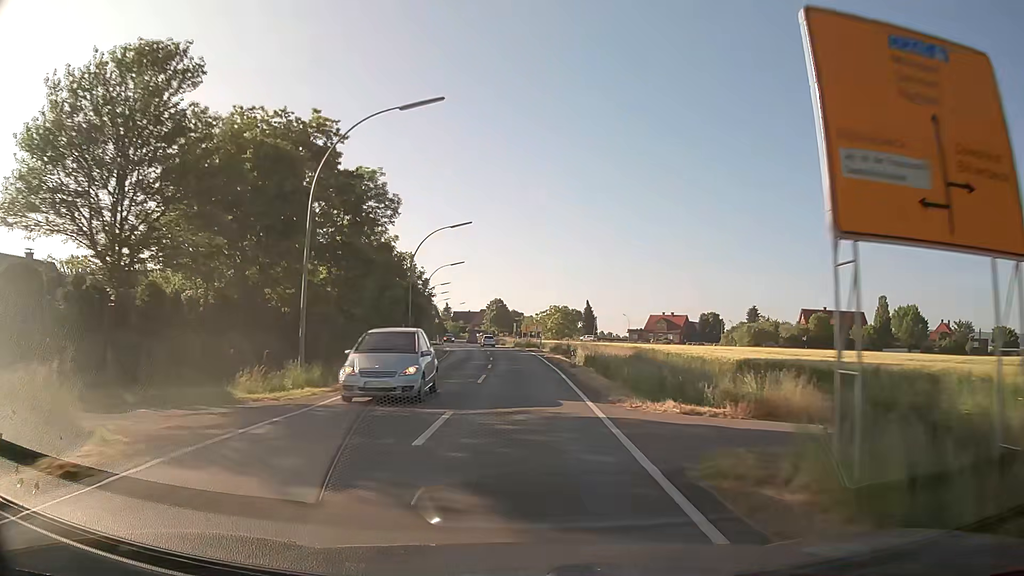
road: secondary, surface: asphalt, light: Day
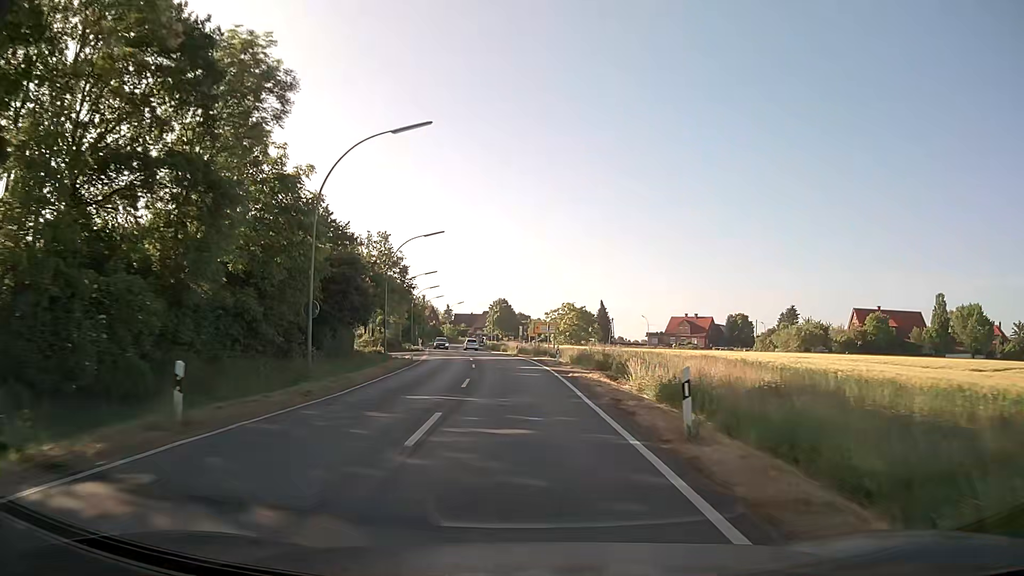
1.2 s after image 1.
(-0.1, +21.8) m; 0°
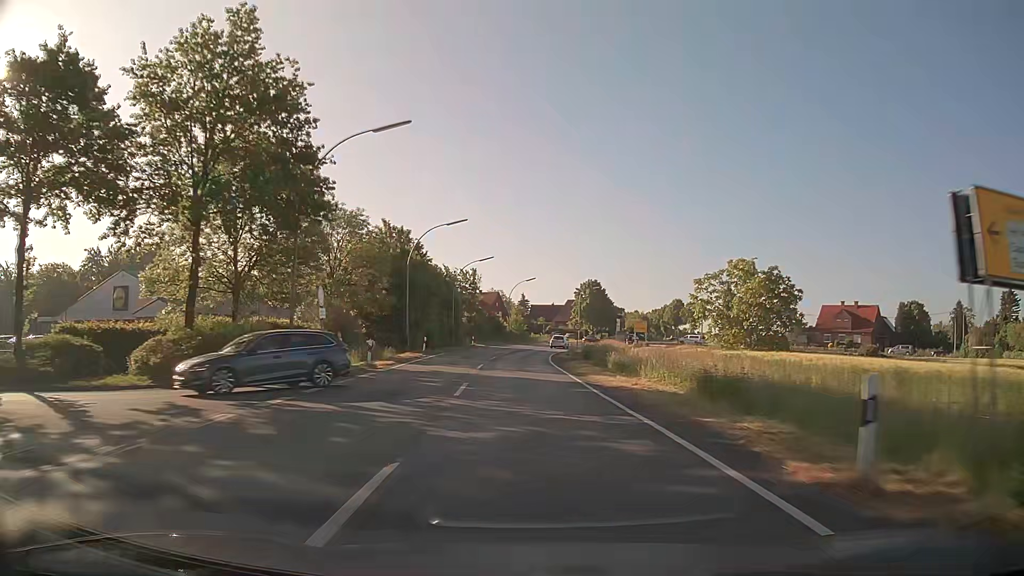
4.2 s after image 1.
(-3.3, +54.2) m; -7°
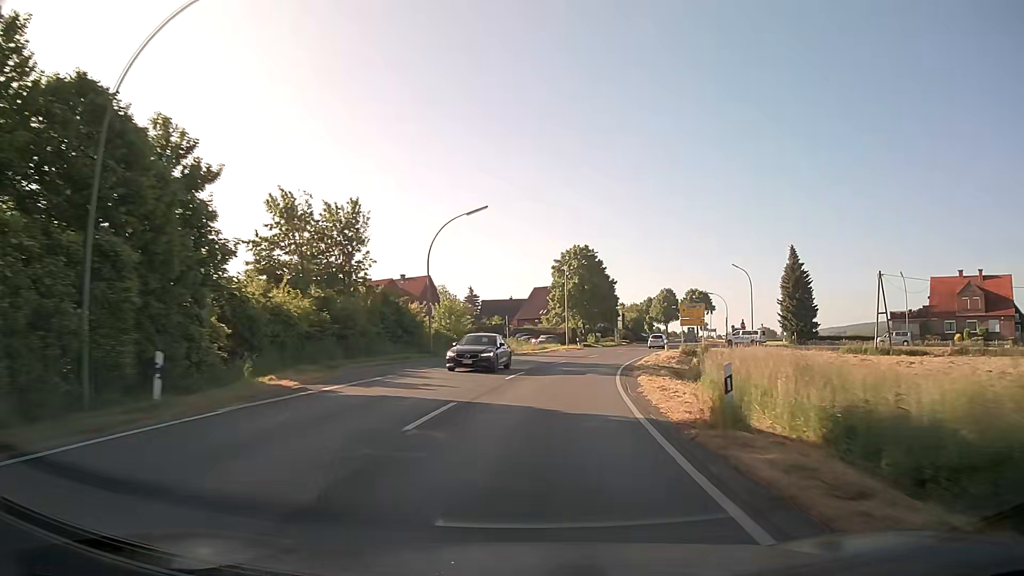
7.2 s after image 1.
(+0.1, +54.6) m; +4°
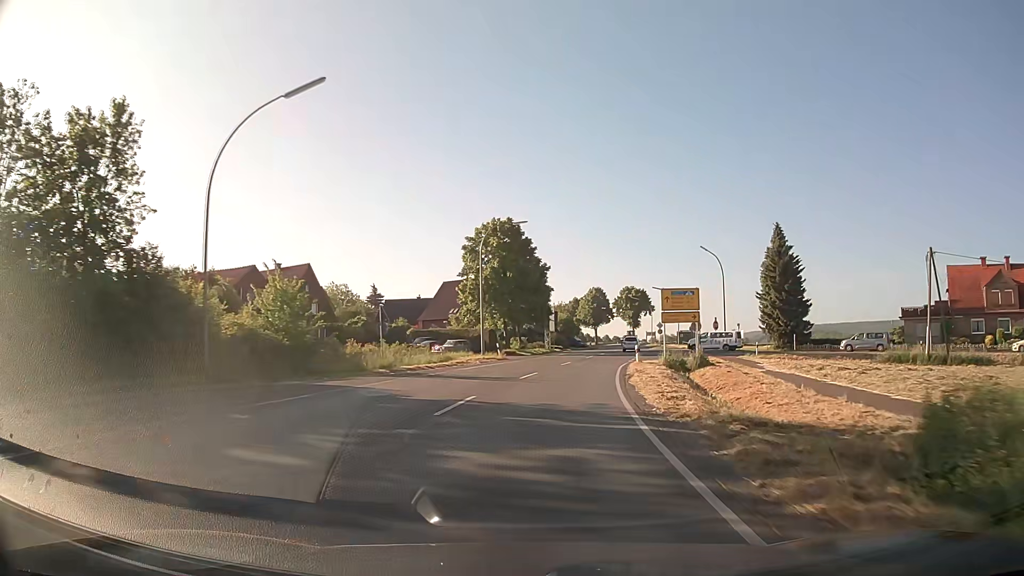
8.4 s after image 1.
(+1.3, +21.7) m; +7°
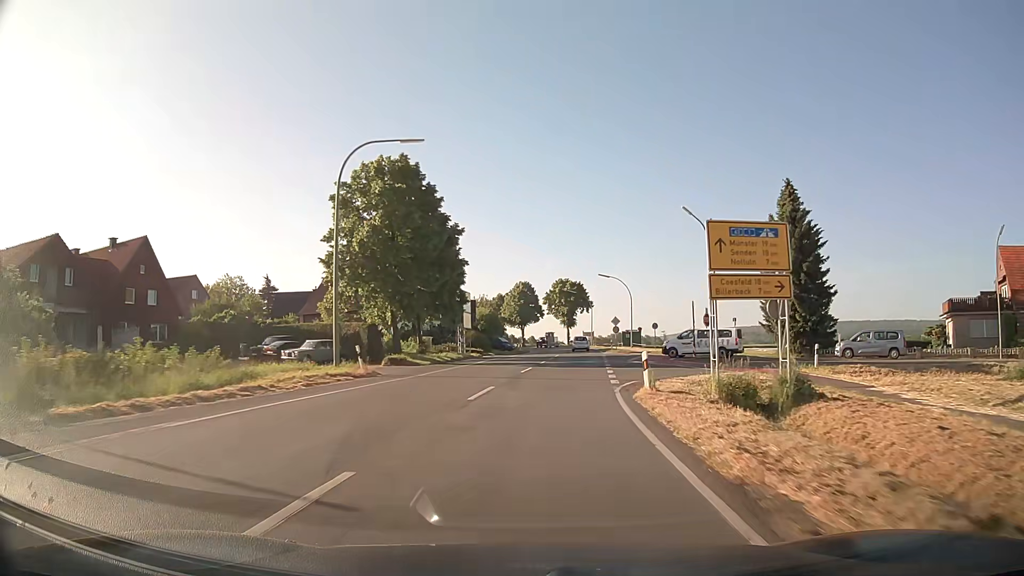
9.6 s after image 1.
(+1.3, +21.7) m; +6°
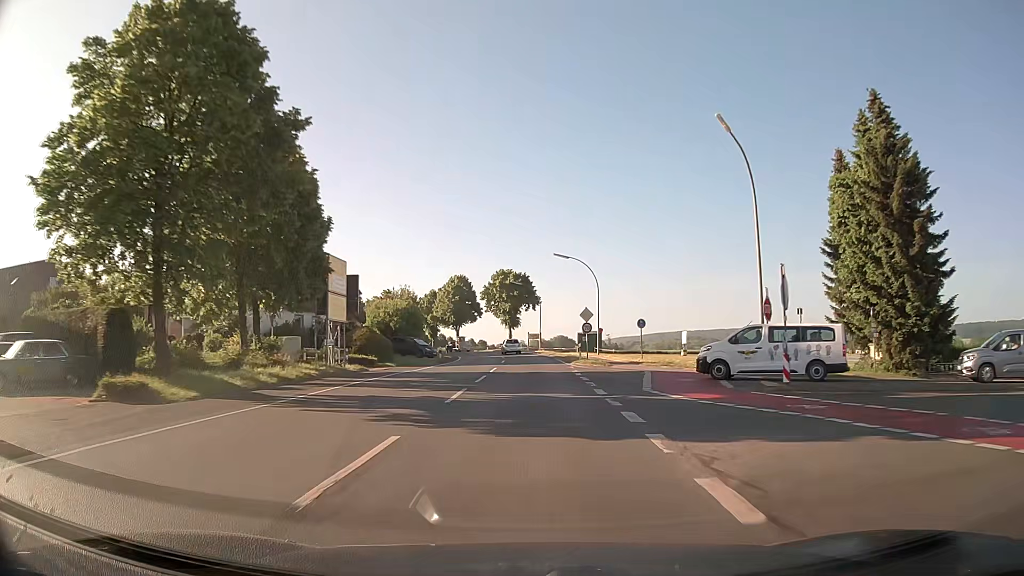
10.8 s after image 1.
(+1.0, +21.7) m; +5°
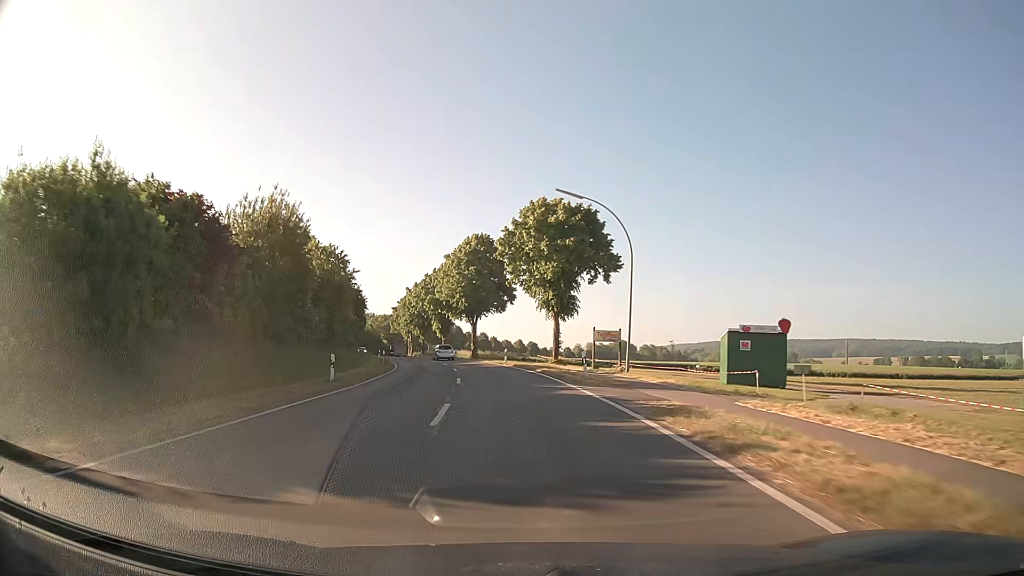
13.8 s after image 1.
(-0.6, +54.5) m; -5°
(0, +10) (-1, +20) (-2, +30) (-3, +40) (-5, +50) (-7, +59) (-9, +69) (-12, +79) (-15, +88) (-18, +98) m
